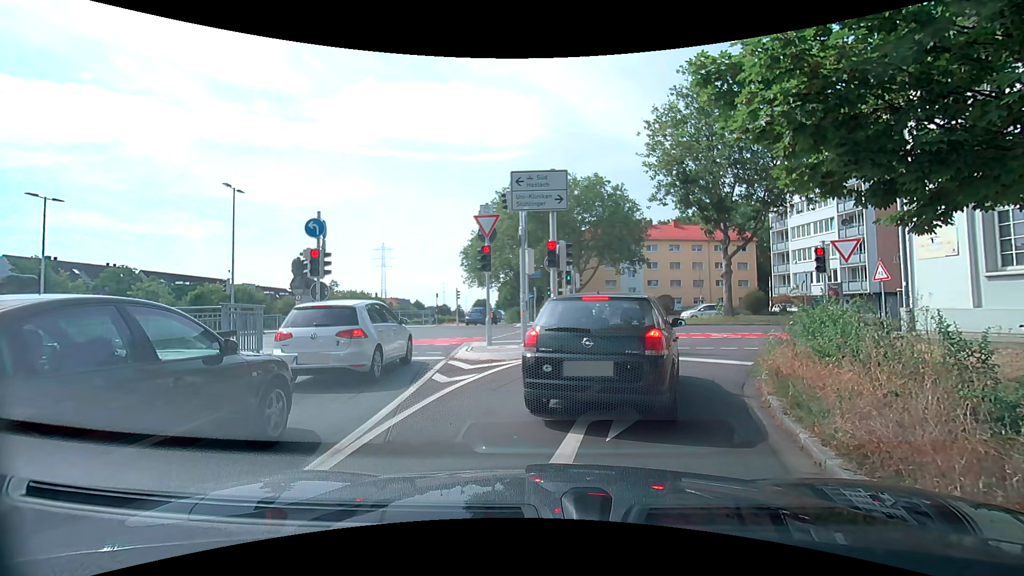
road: trunk_link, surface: asphalt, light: Day
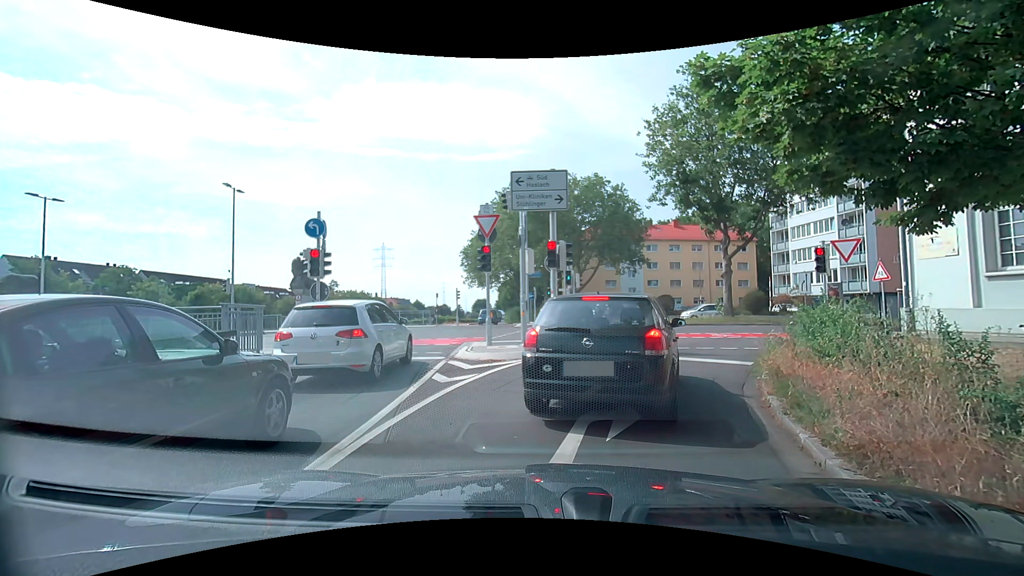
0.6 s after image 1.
(0.0, 0.0) m; 0°
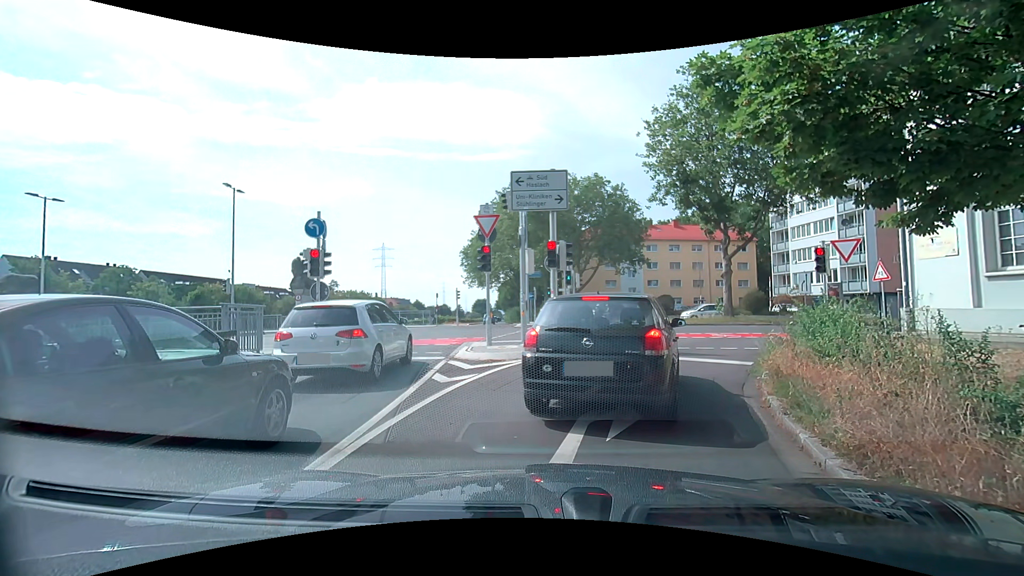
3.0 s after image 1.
(0.0, 0.0) m; 0°
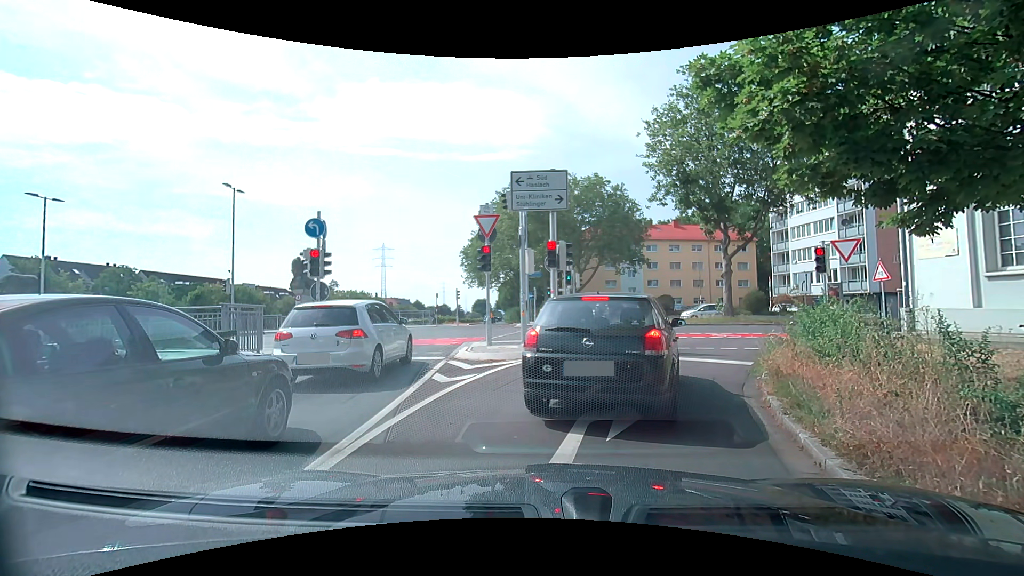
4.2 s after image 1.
(0.0, 0.0) m; 0°
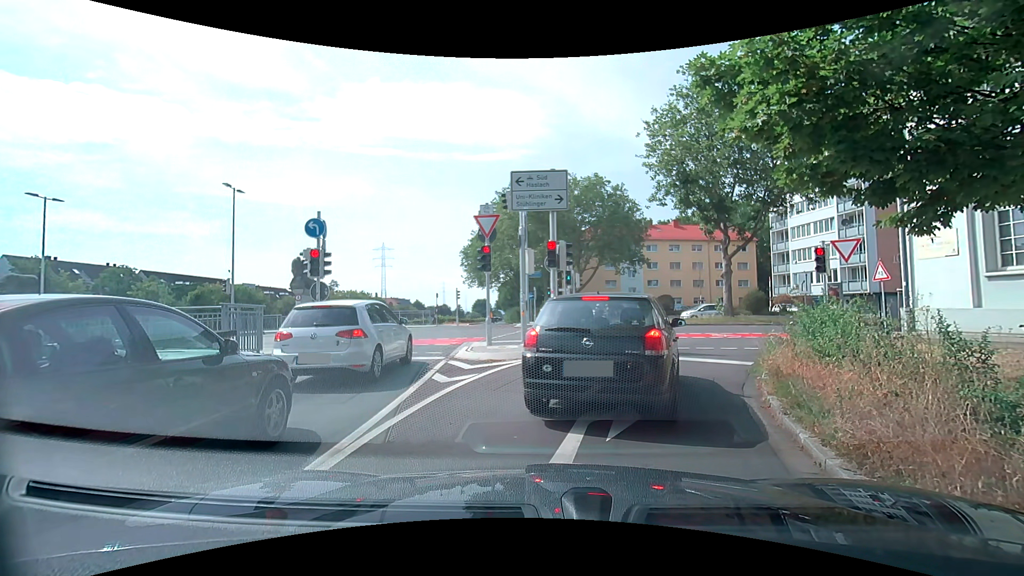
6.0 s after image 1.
(0.0, 0.0) m; 0°
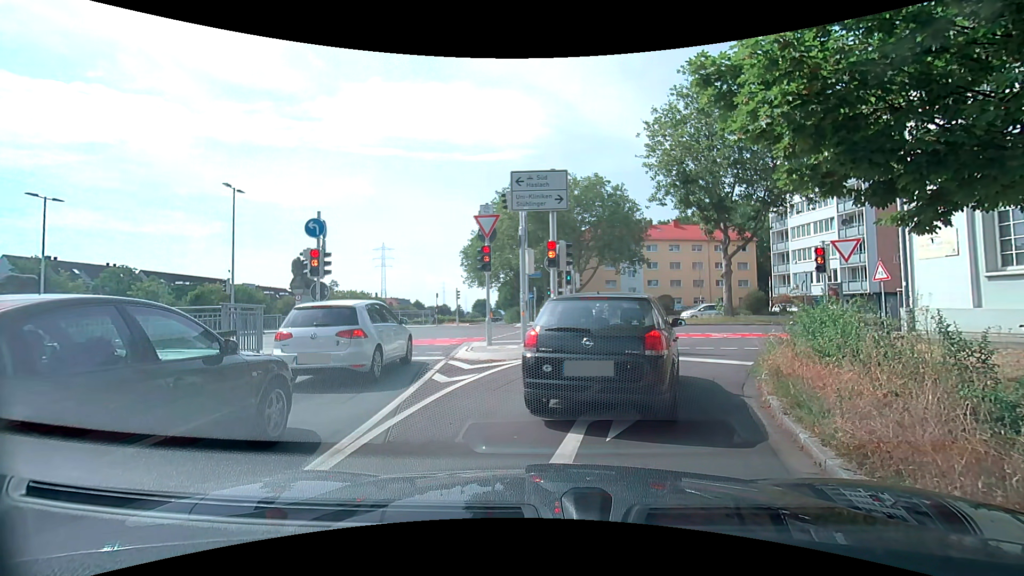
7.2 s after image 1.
(0.0, 0.0) m; 0°
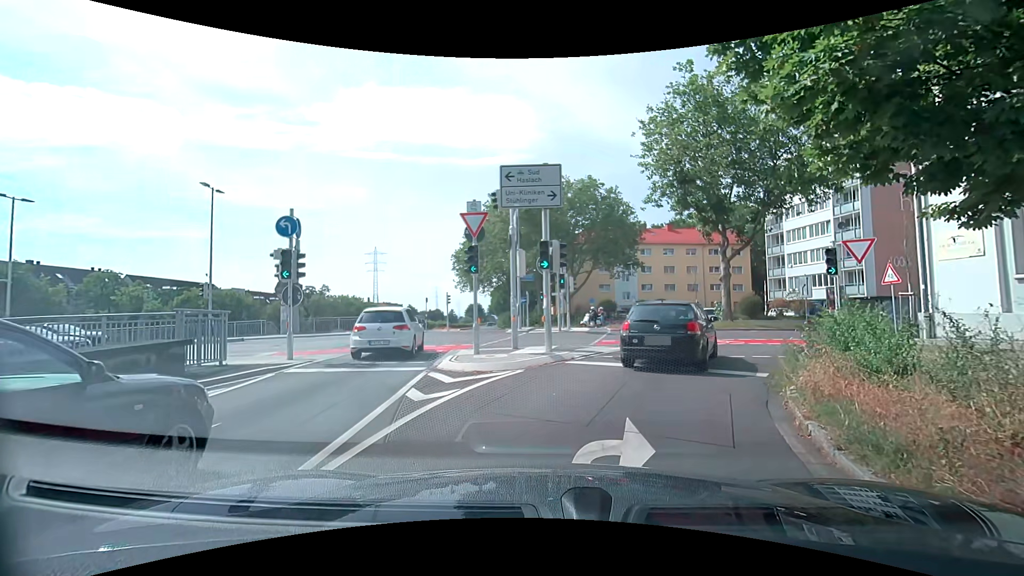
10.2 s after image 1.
(0.0, +1.3) m; -1°
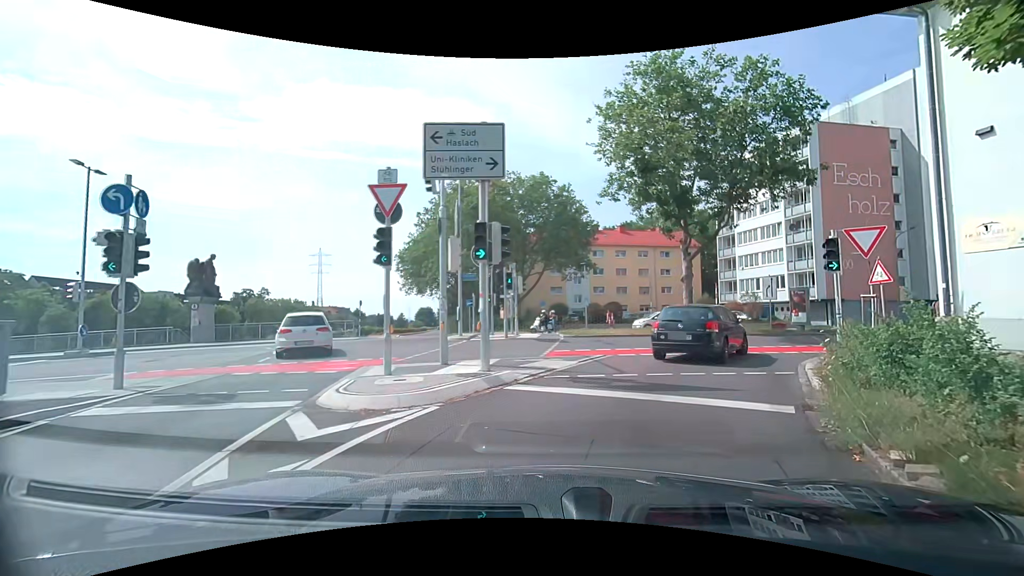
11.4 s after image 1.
(+0.2, +3.7) m; +5°
(+2, +10) (+6, +19) (+14, +24) (+24, +27) (+34, +29) (+44, +31) (+53, +33) (+63, +35) (+73, +37) (+83, +39) m
